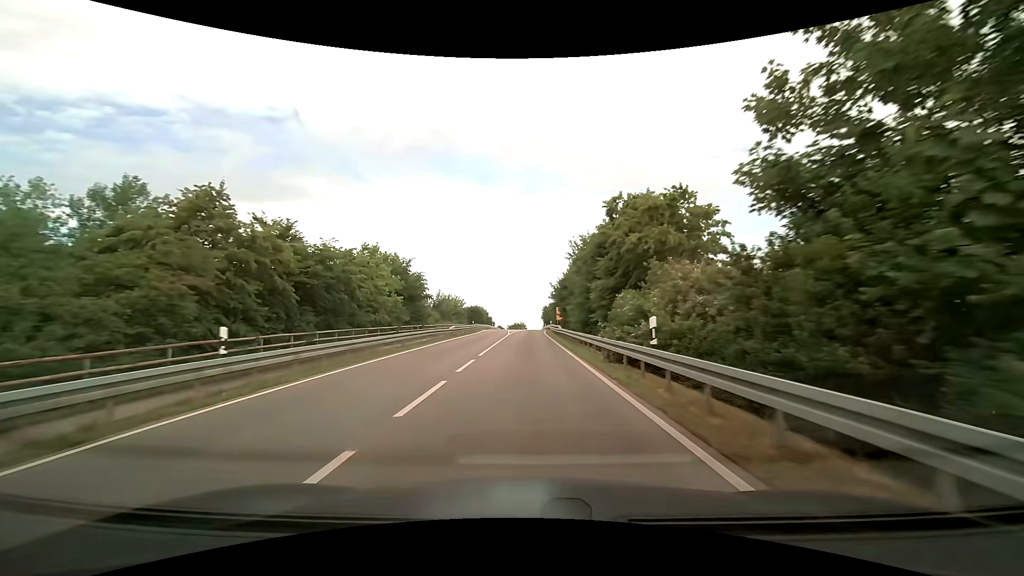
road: tertiary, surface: asphalt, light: Day
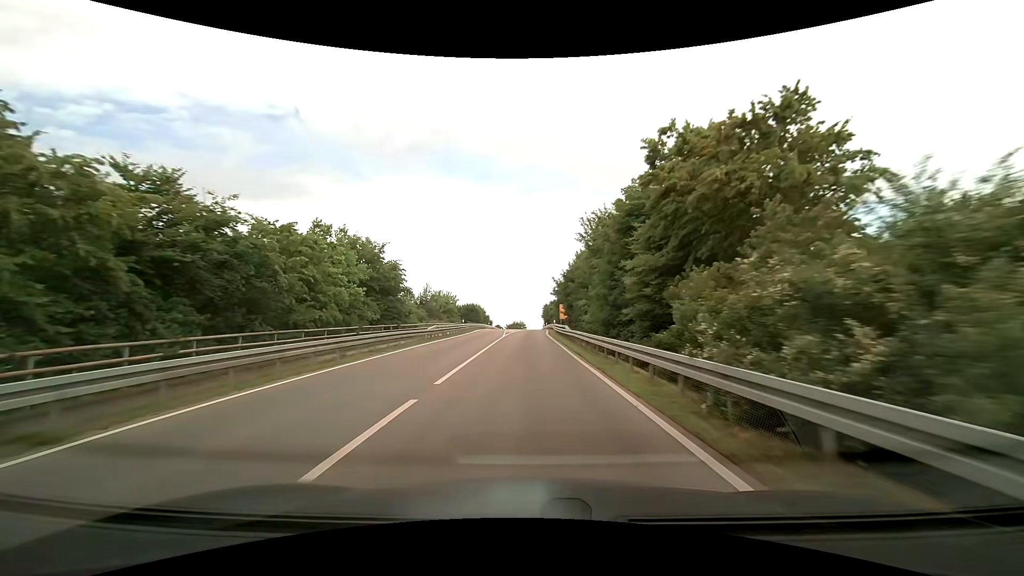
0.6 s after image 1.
(0.0, +9.0) m; 0°
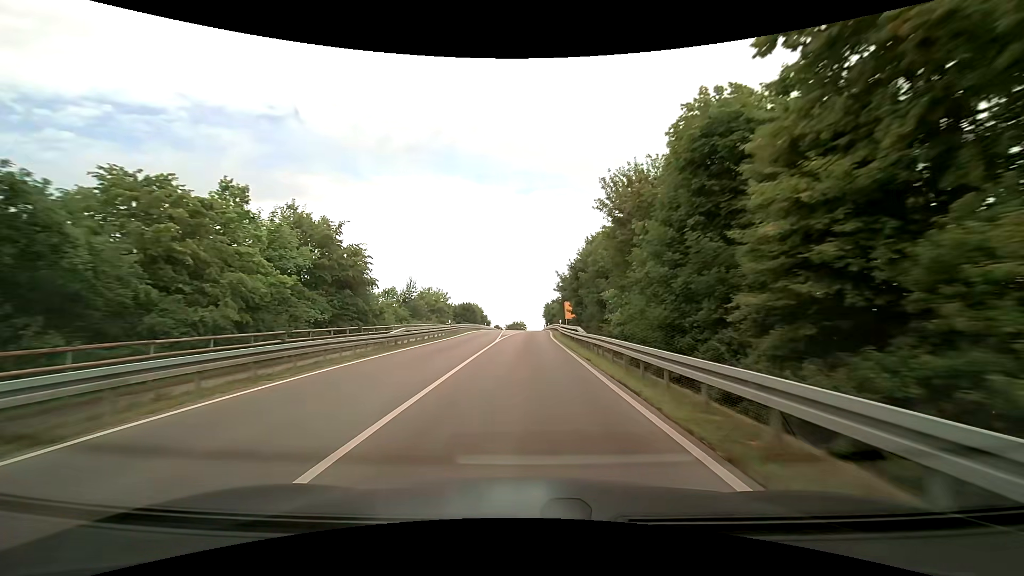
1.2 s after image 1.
(0.0, +9.2) m; 0°
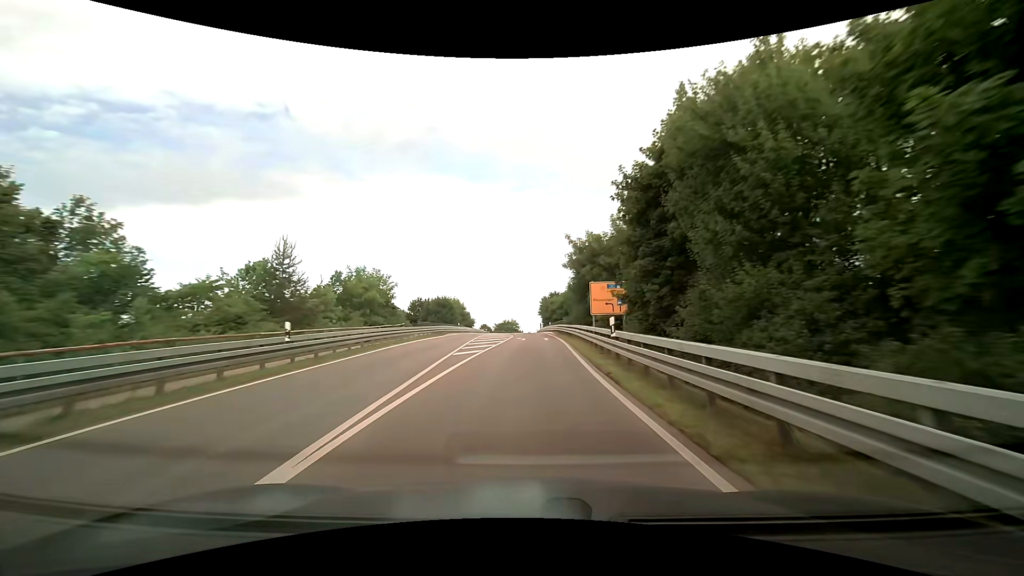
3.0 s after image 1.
(+0.1, +28.2) m; +1°
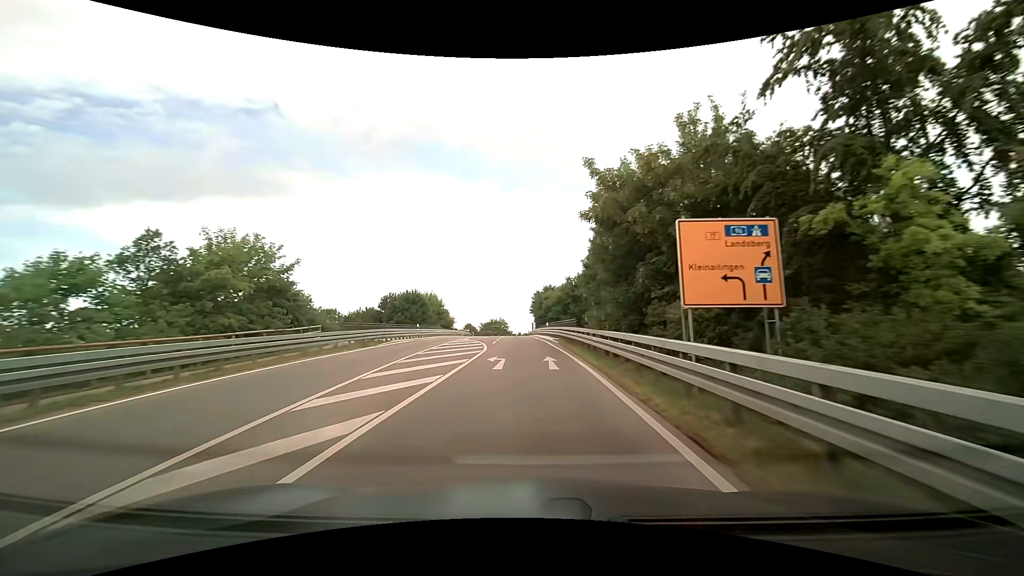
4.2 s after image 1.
(+0.2, +19.0) m; +1°
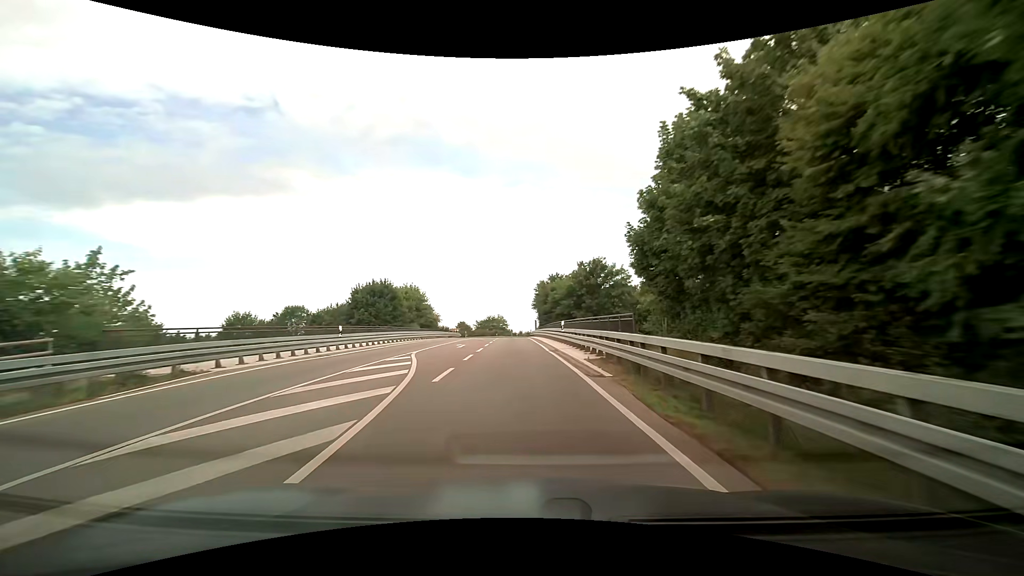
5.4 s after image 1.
(-0.1, +19.0) m; 0°
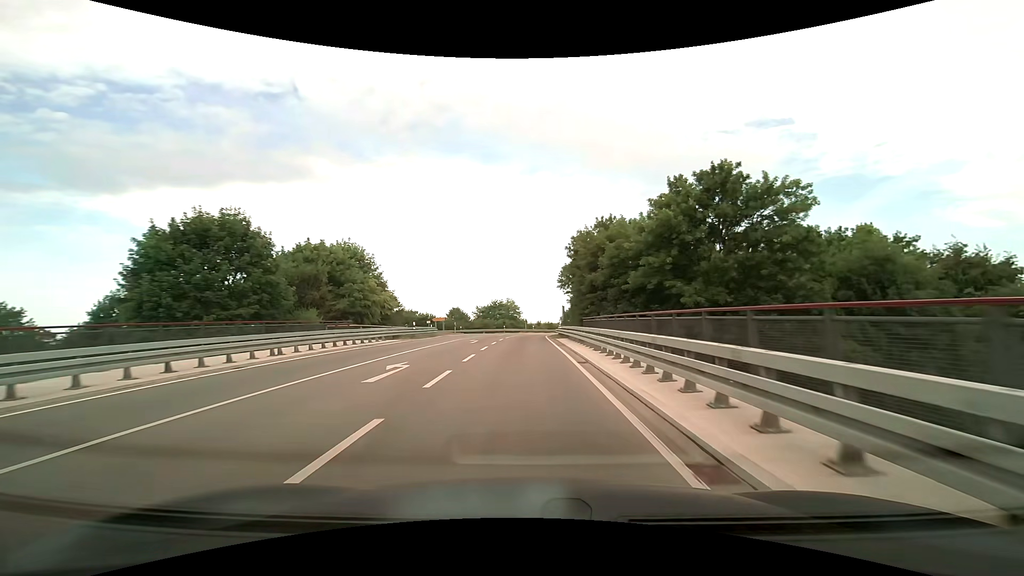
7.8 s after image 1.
(-0.9, +37.5) m; -2°
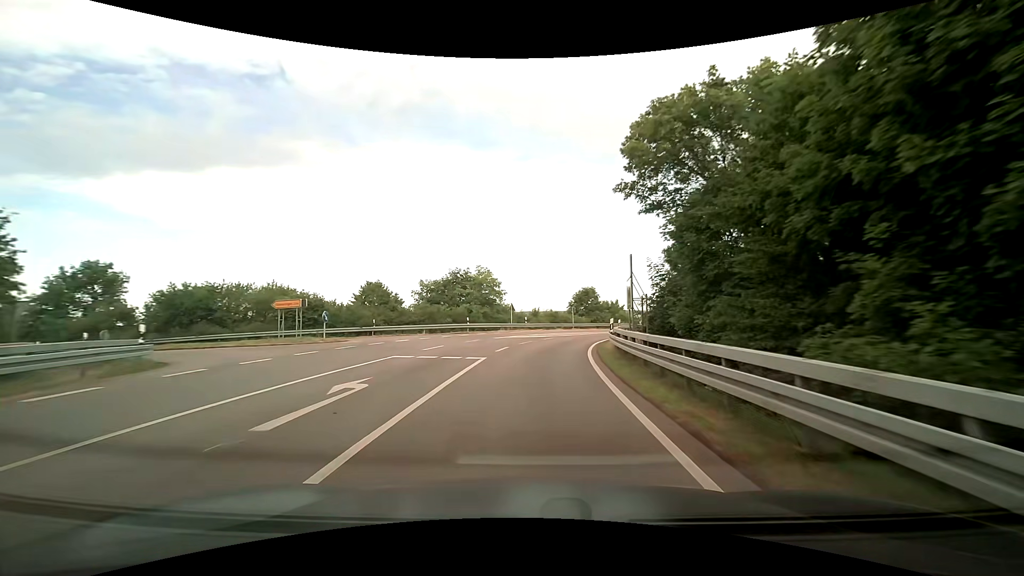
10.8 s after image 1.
(+0.1, +43.6) m; +1°
(0, +10) (+1, +20) (+2, +30) (+4, +40) (+8, +49) (+13, +58) (+19, +66) (+26, +73) (+33, +79) (+42, +85) m
